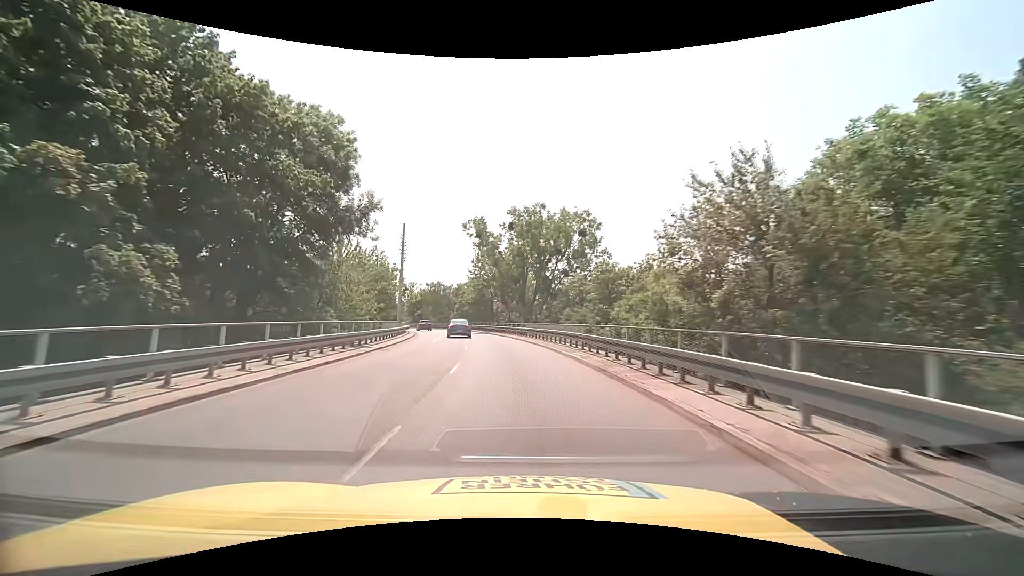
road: trunk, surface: asphalt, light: Day
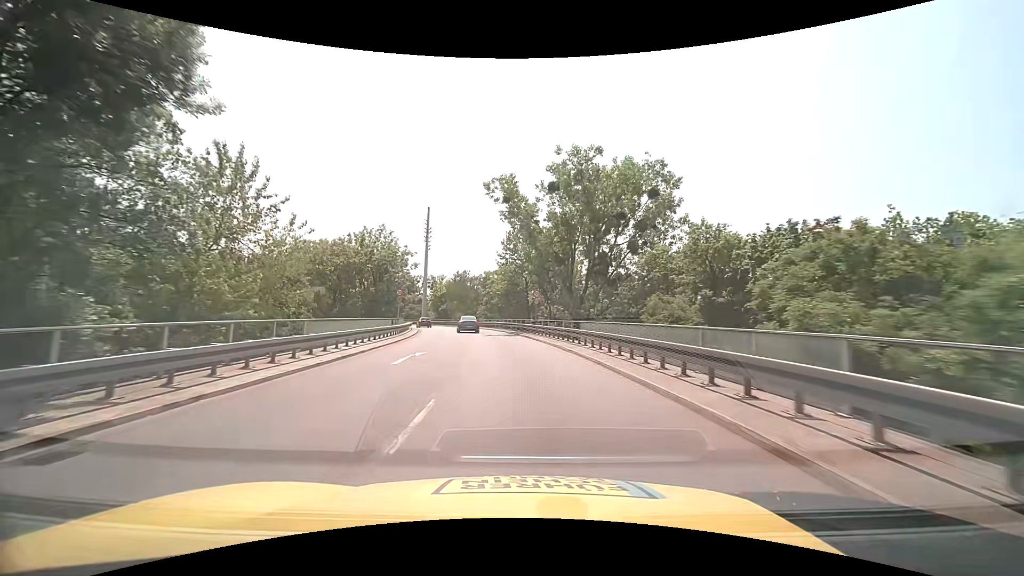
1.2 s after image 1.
(-0.7, +16.7) m; -4°
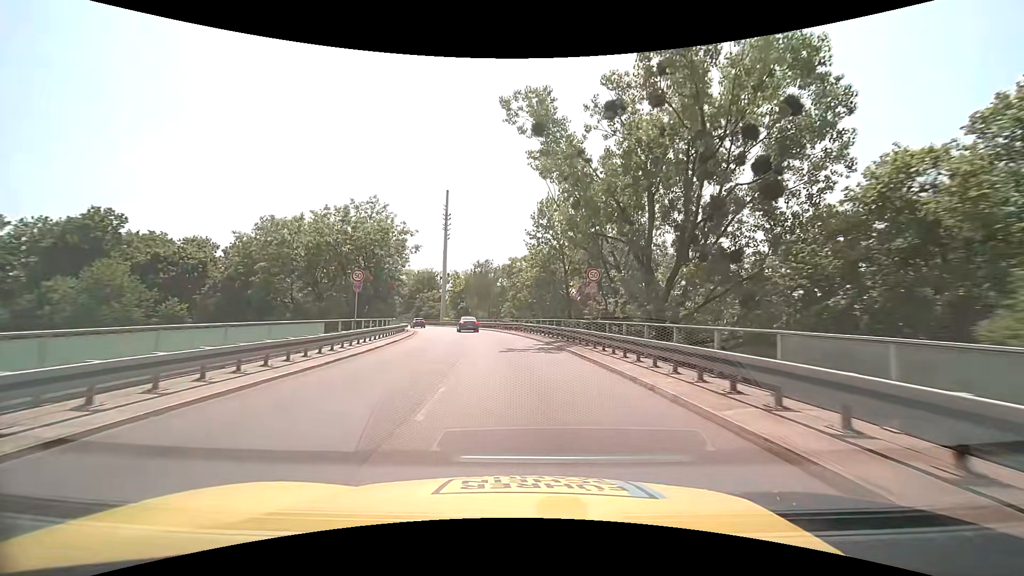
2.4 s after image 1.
(-0.5, +16.7) m; -3°
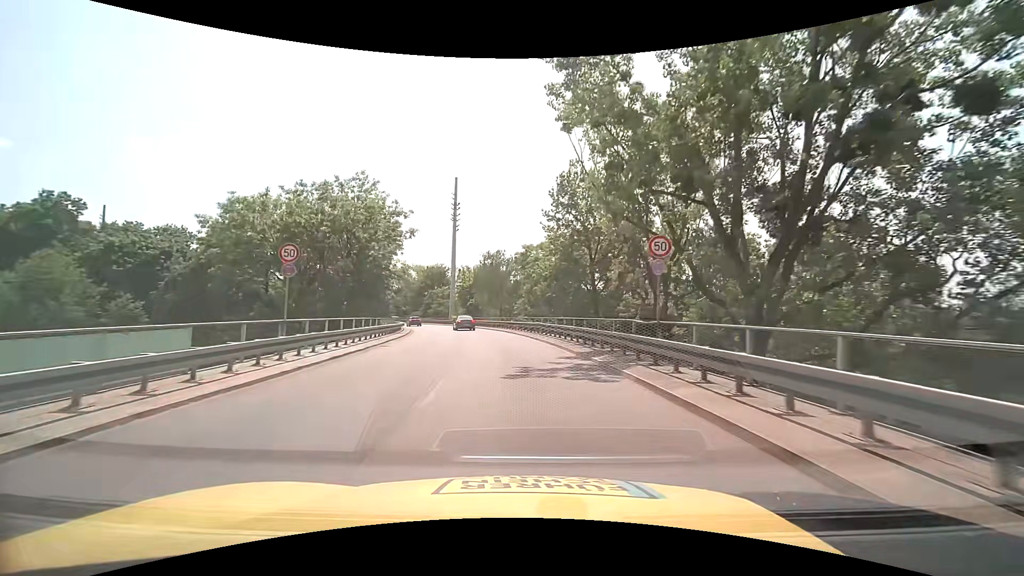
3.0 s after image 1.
(-0.2, +8.4) m; -2°
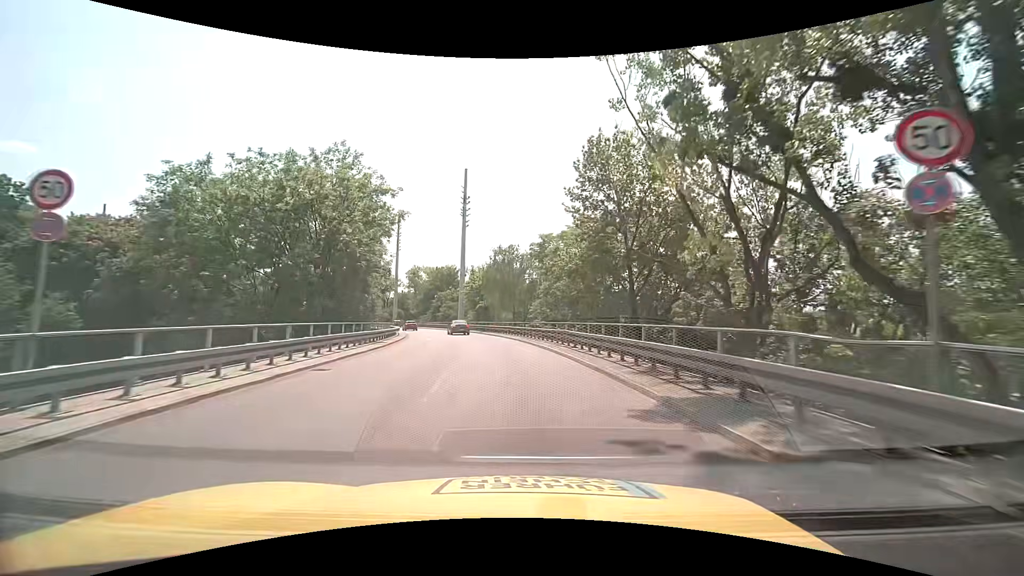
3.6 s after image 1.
(-0.1, +8.4) m; -2°
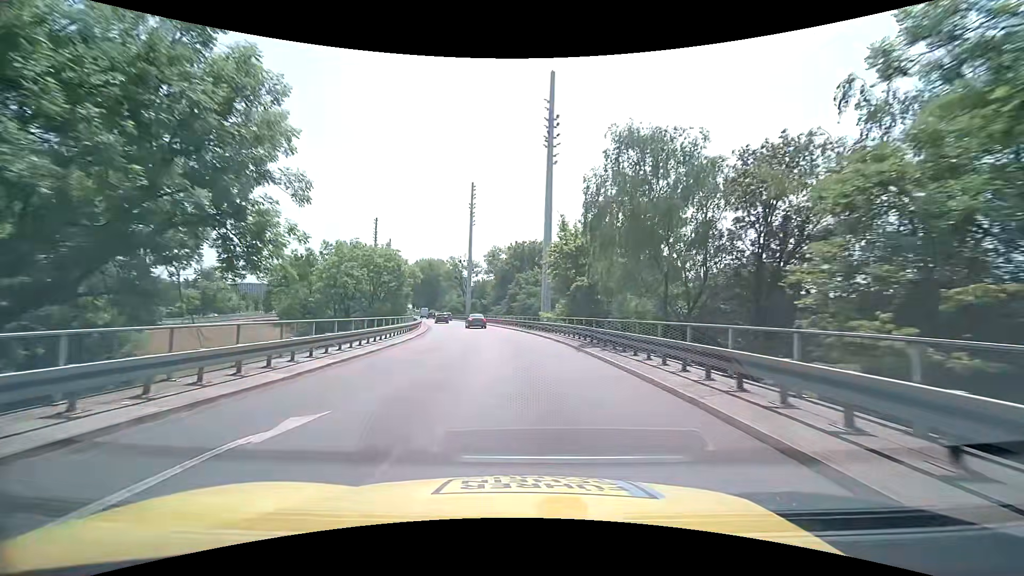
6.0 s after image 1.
(-2.6, +33.2) m; -10°
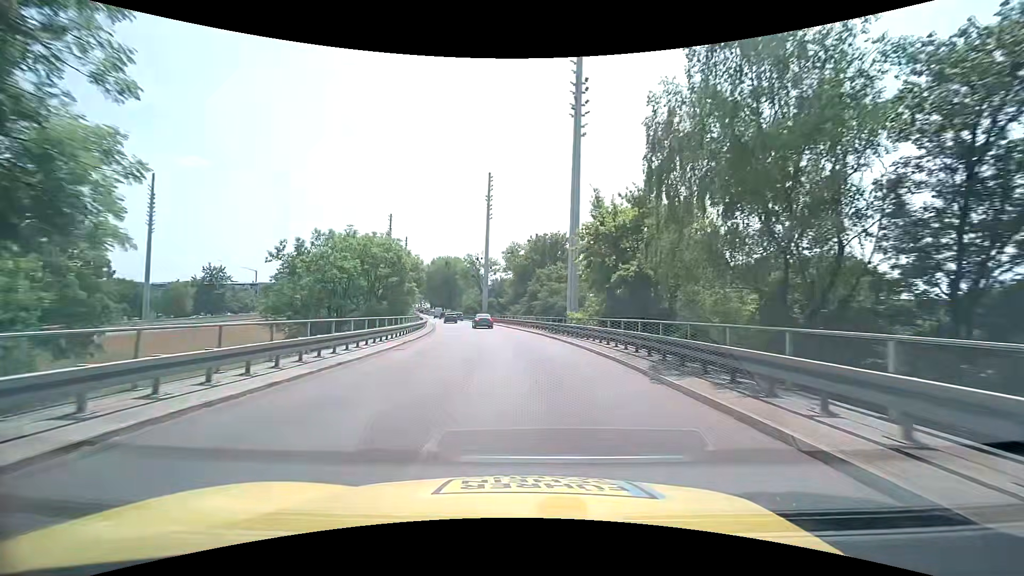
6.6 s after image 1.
(-0.2, +8.4) m; -2°
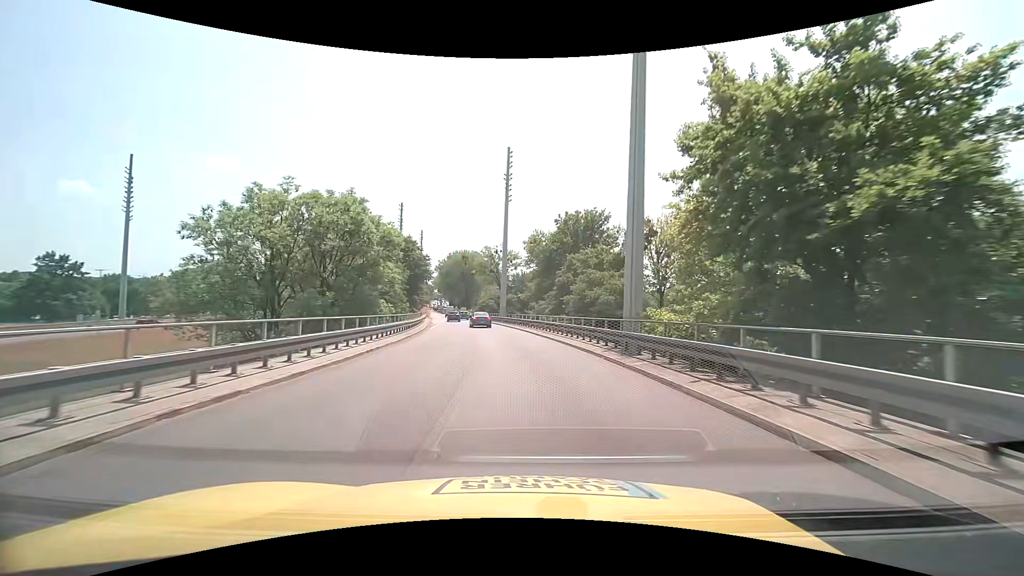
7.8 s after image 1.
(-0.5, +16.7) m; -3°
(0, +10) (0, +20) (-1, +30) (-2, +40) (-4, +50) (-5, +60) (-7, +70) (-9, +79) (-10, +89) (-12, +99) m
